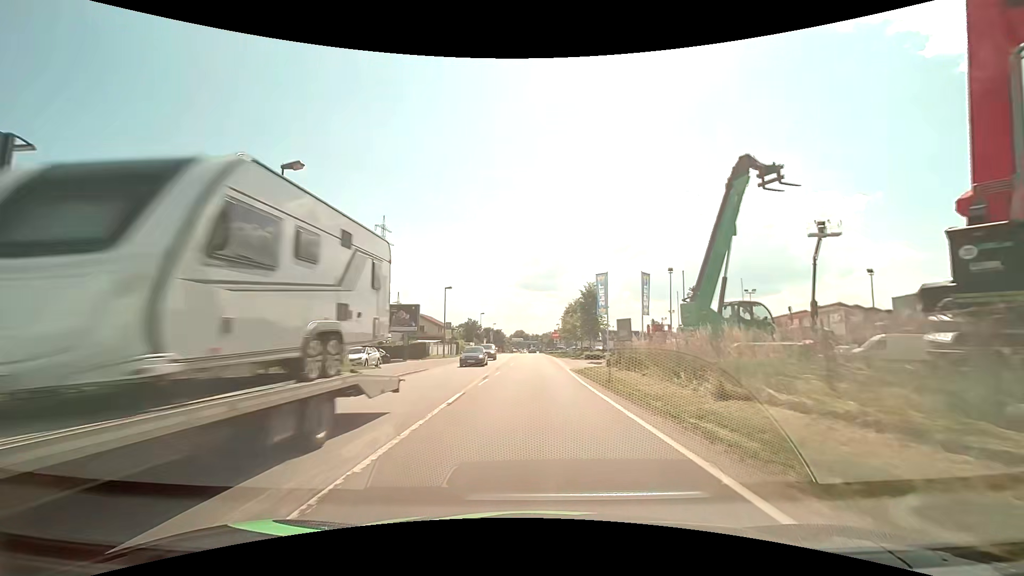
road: primary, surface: asphalt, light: Day
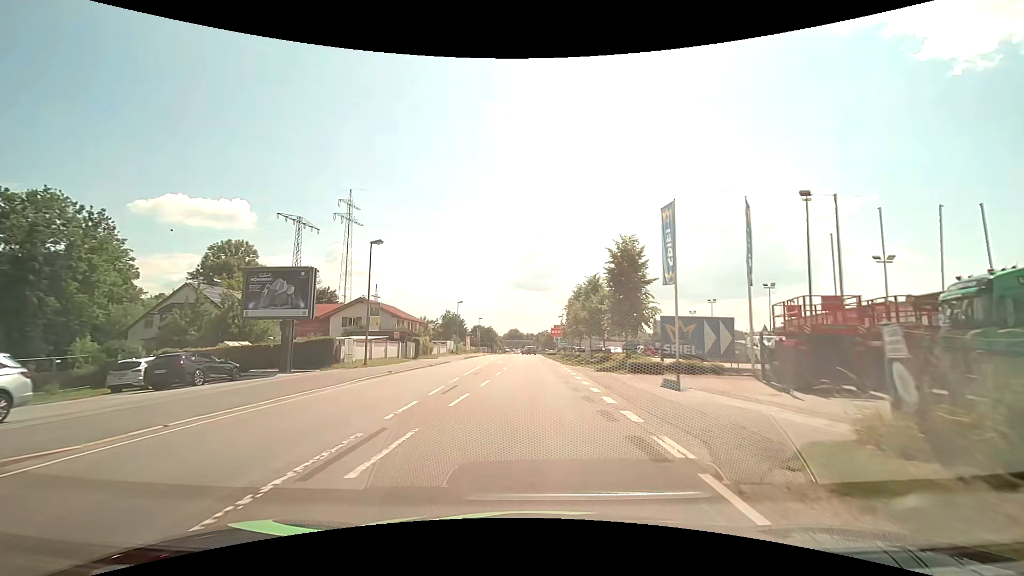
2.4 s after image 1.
(+0.3, +24.2) m; +1°
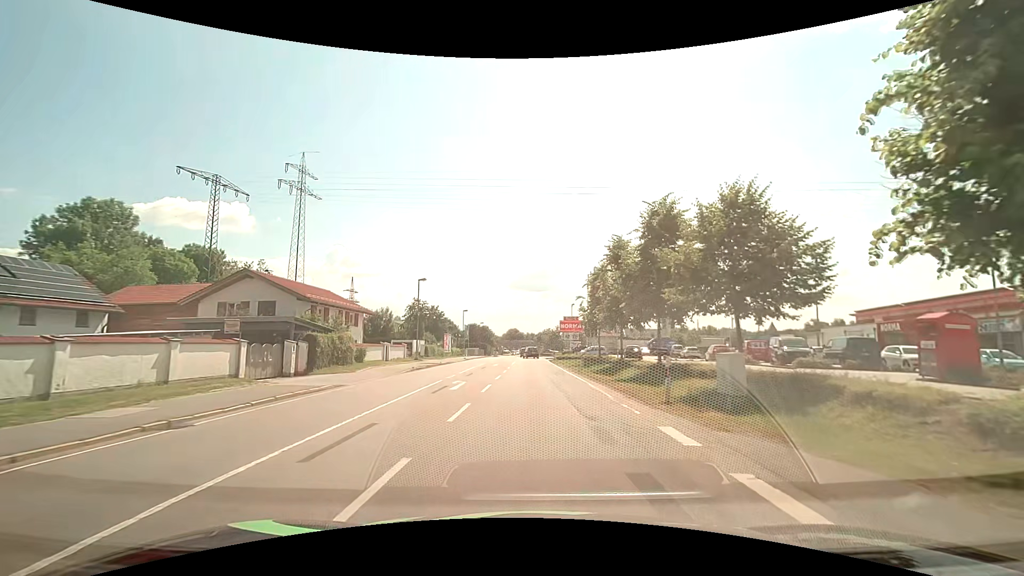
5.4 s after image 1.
(-0.2, +26.0) m; -1°
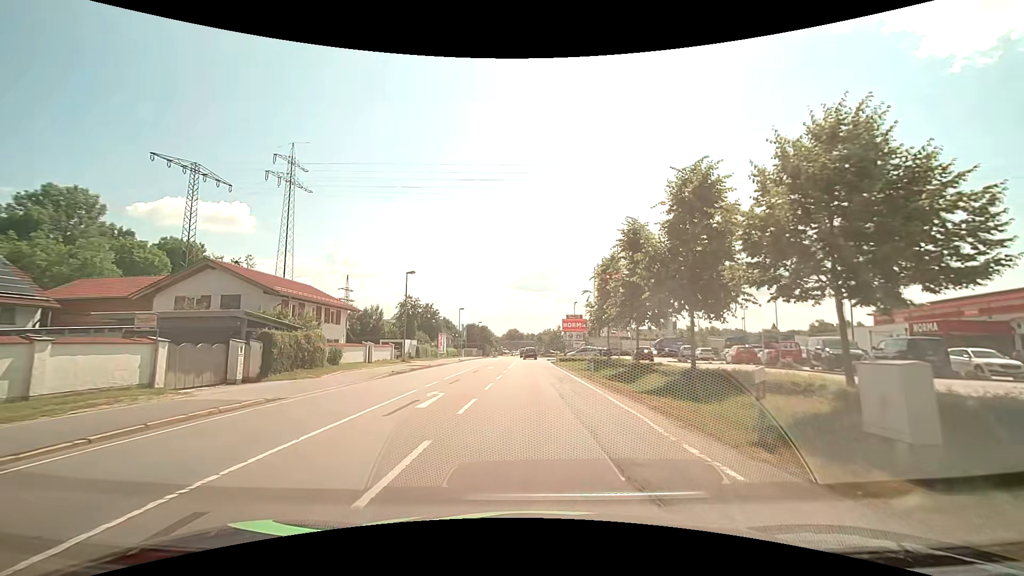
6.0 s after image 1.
(0.0, +4.8) m; 0°
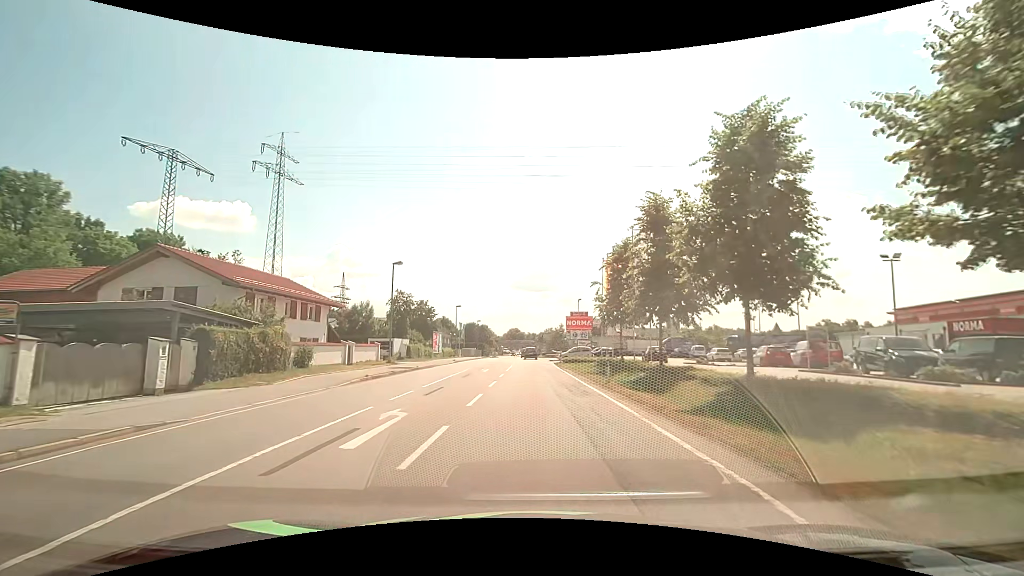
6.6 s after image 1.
(0.0, +4.6) m; 0°
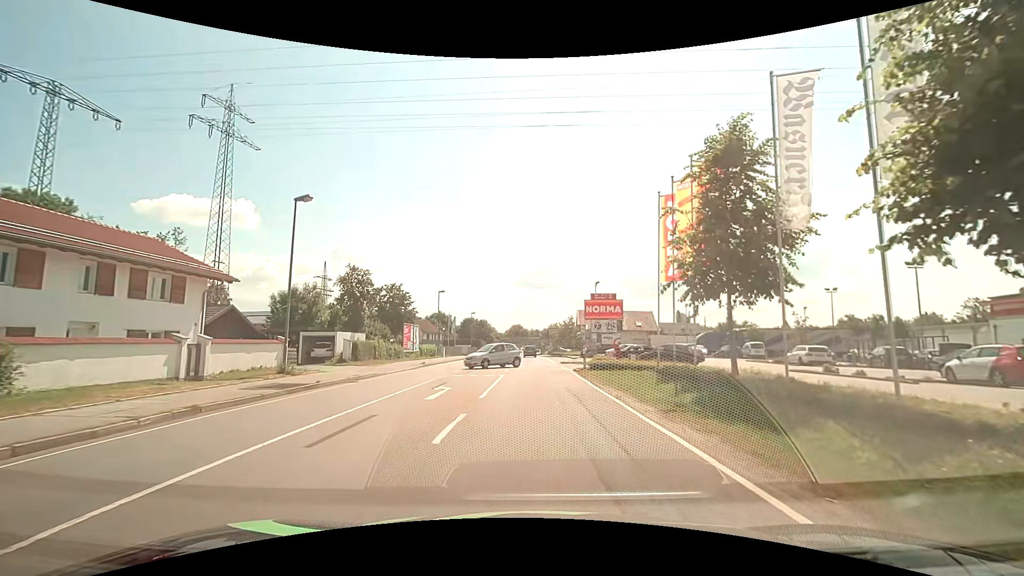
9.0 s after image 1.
(-0.1, +16.6) m; -1°
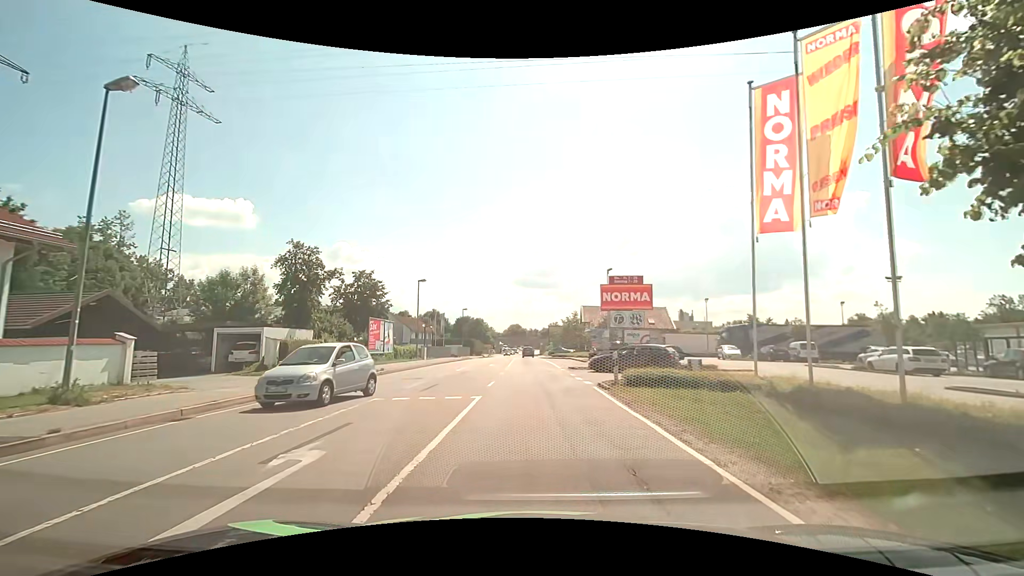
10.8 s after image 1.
(+0.1, +9.8) m; +1°
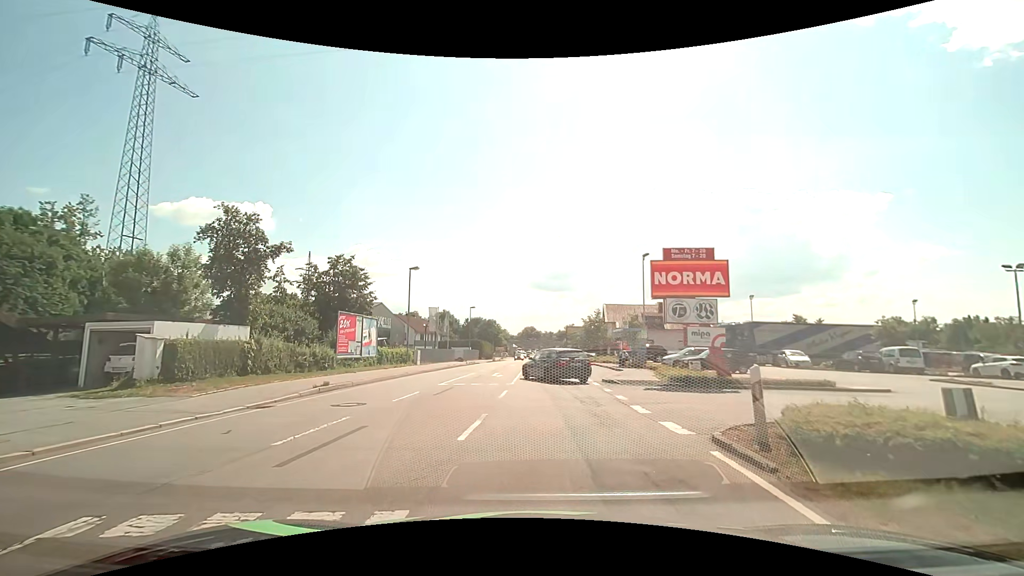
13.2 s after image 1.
(-0.1, +9.1) m; -2°
